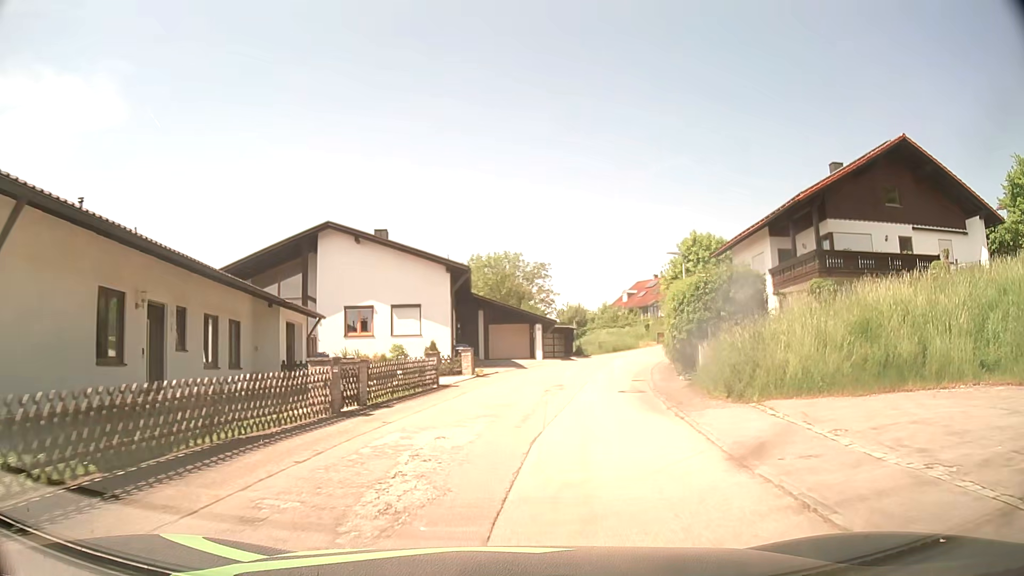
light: Day
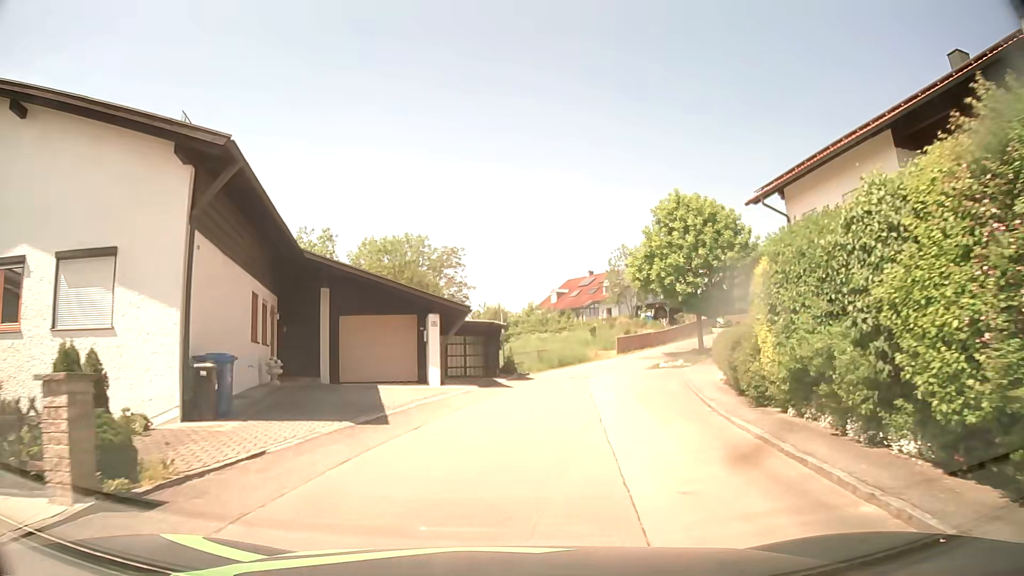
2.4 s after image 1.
(+1.4, +19.6) m; +8°
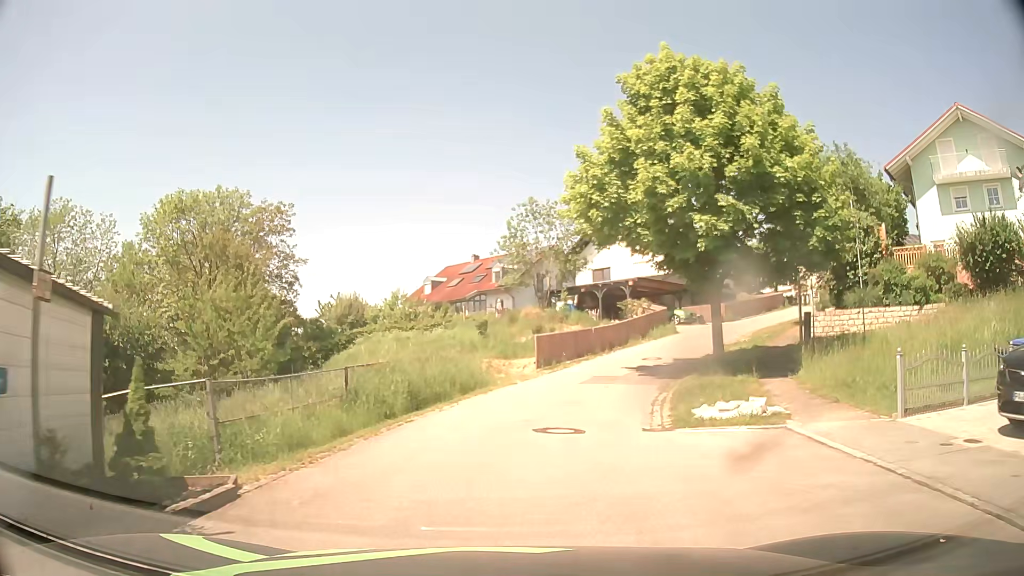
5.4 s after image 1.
(+1.8, +21.2) m; +9°
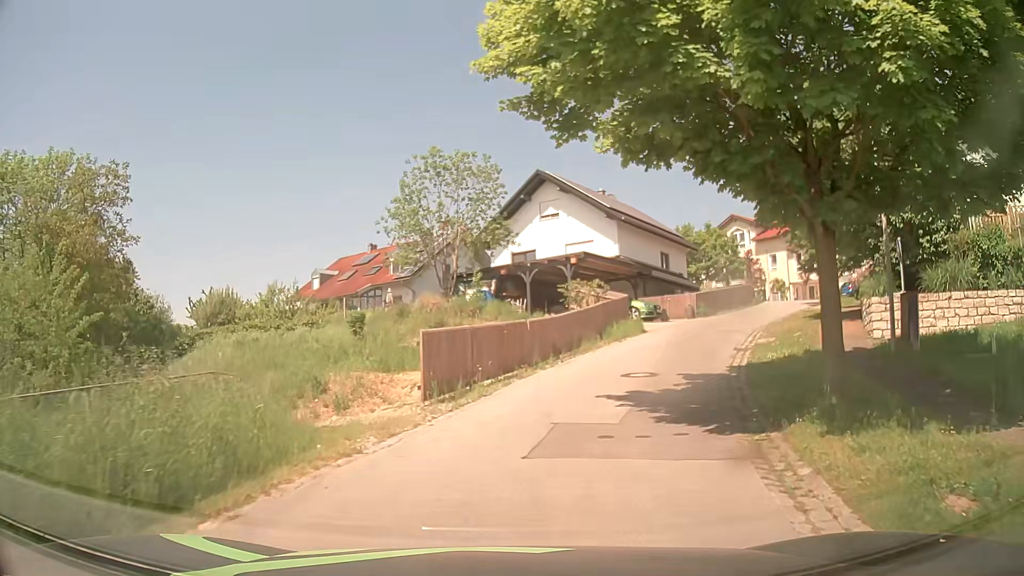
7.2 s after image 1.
(+0.7, +11.4) m; +8°
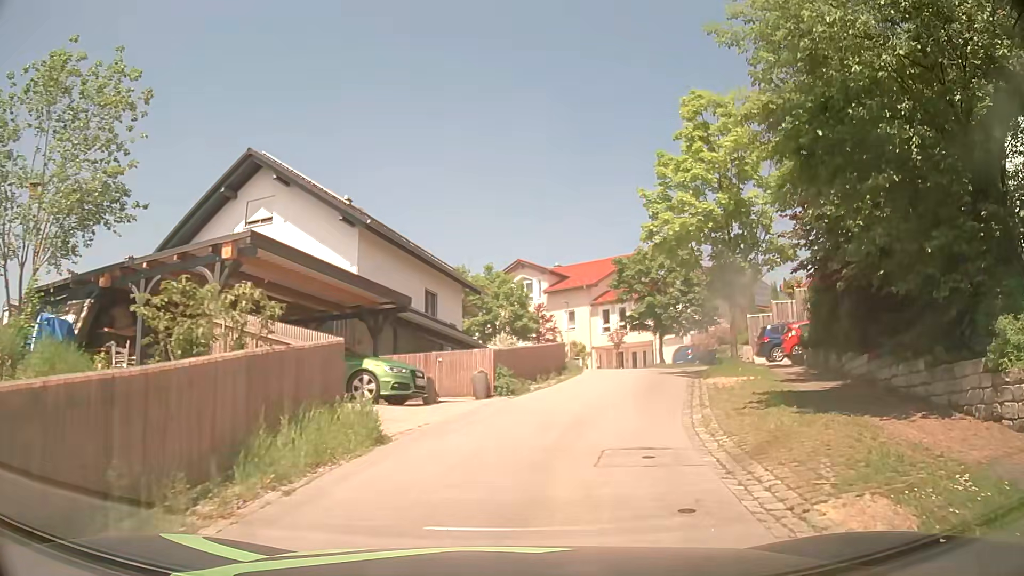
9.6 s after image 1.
(+2.7, +15.1) m; +21°
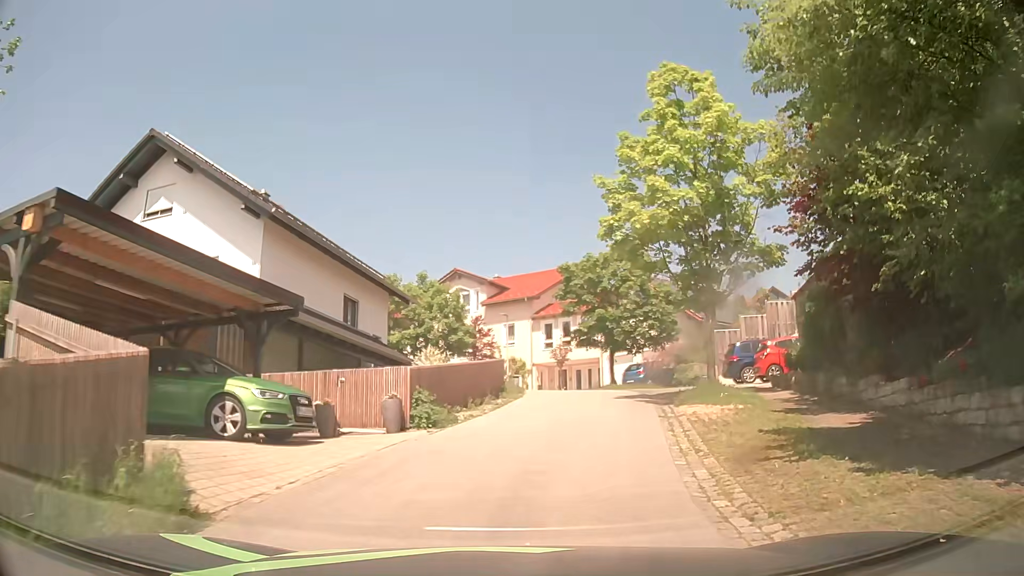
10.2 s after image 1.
(+0.2, +3.8) m; +6°
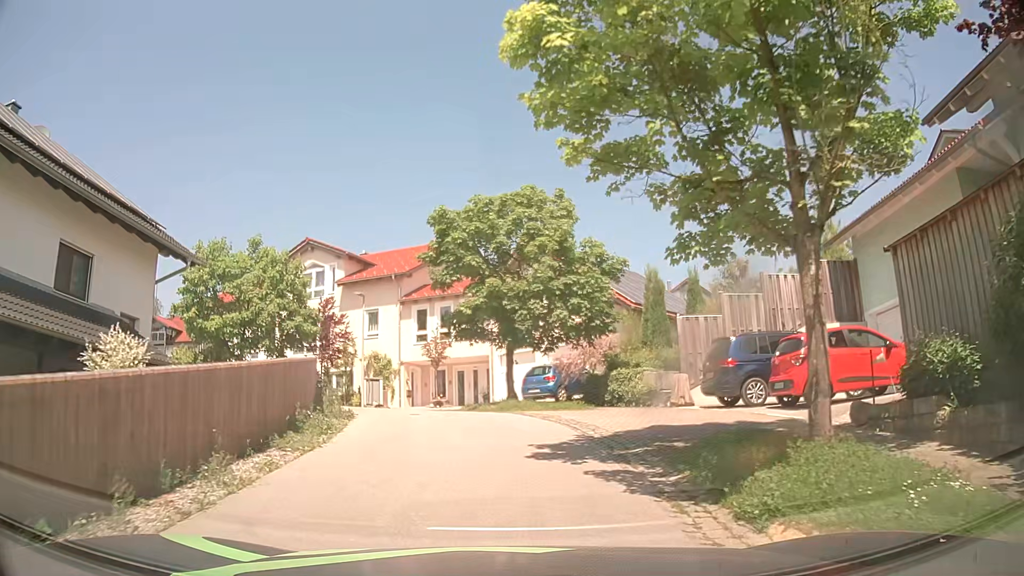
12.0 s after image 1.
(+1.0, +11.3) m; +9°
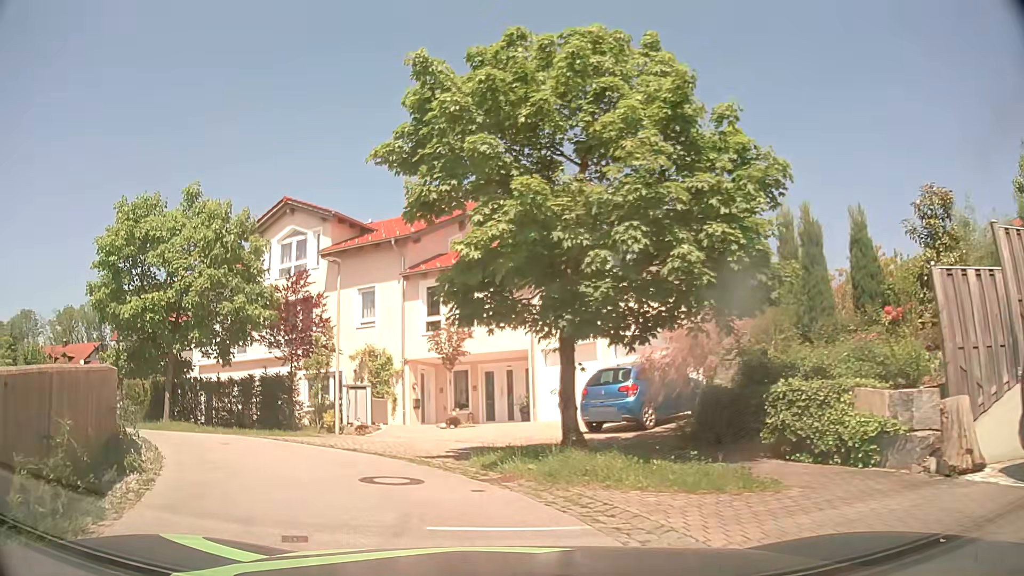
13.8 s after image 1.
(-0.1, +10.1) m; -3°
(-2, +10) (-9, +16) (-19, +20) (-28, +22) (-38, +24) (-48, +26) (-58, +28) (-67, +31) (-77, +34) (-84, +41) m
